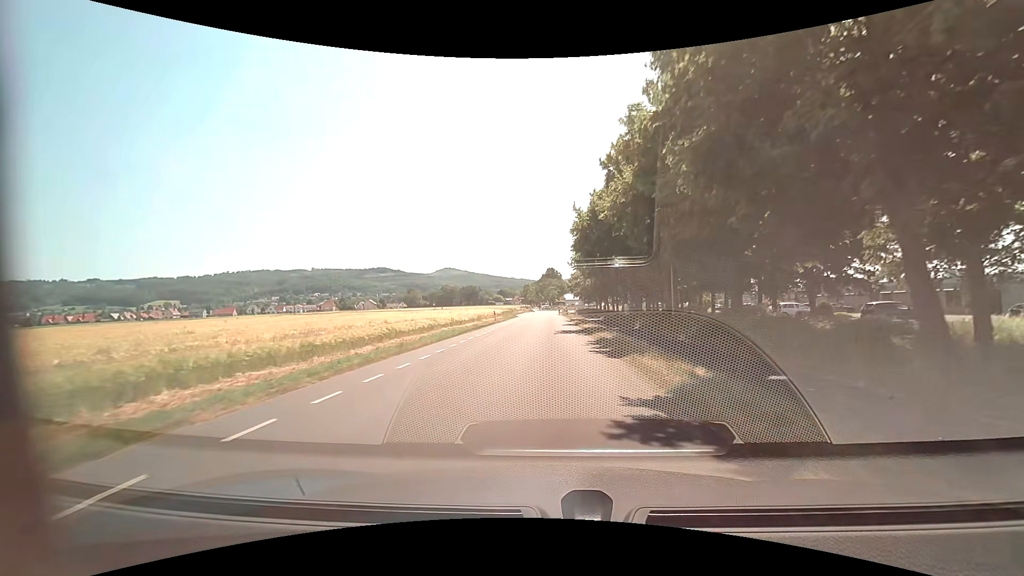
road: unclassified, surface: asphalt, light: Day
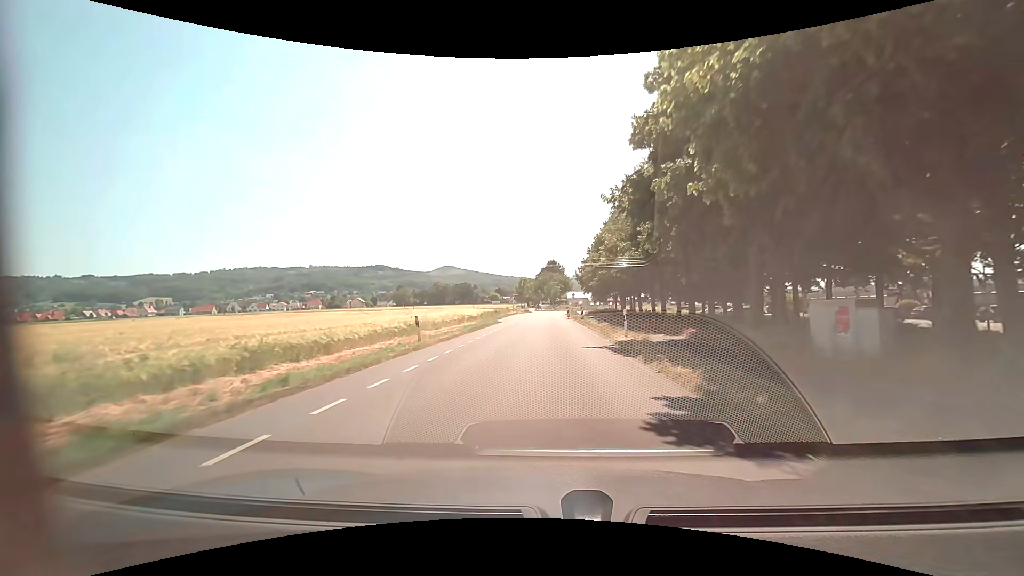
(+0.1, +30.2) m; 0°
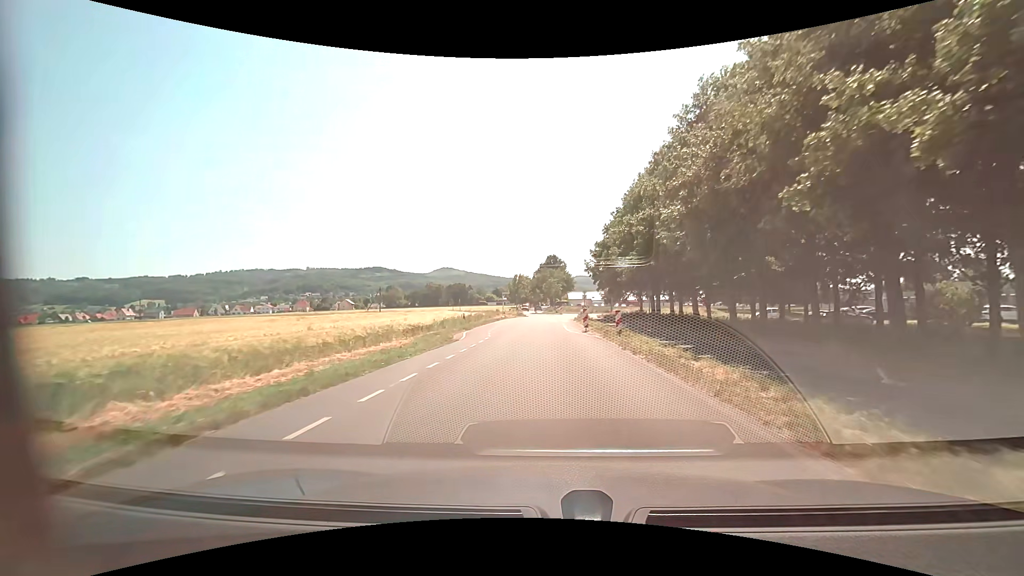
(0.0, +22.2) m; 0°
(0, +10) (0, +20) (0, +30) (+1, +40) (+1, +50) (+2, +60) (+4, +70) (+8, +79) (+4, +88) (-2, +96) m
